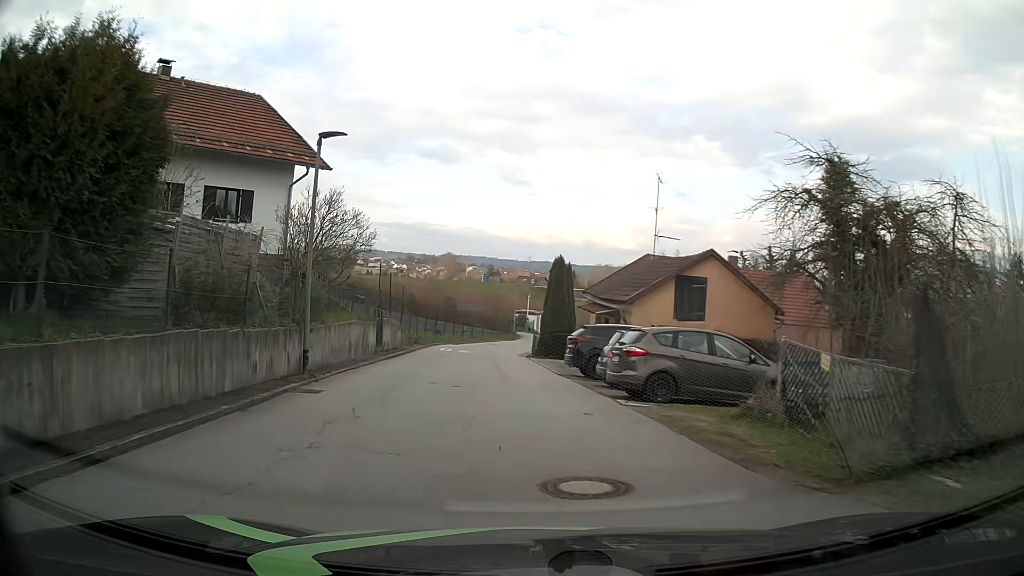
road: residential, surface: asphalt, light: Day
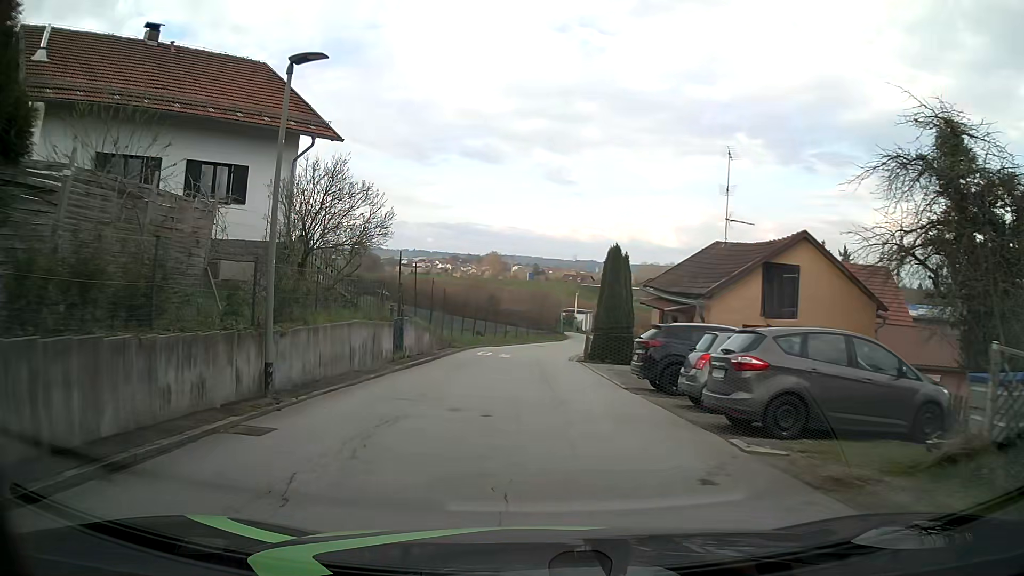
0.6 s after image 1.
(-0.1, +4.5) m; -4°
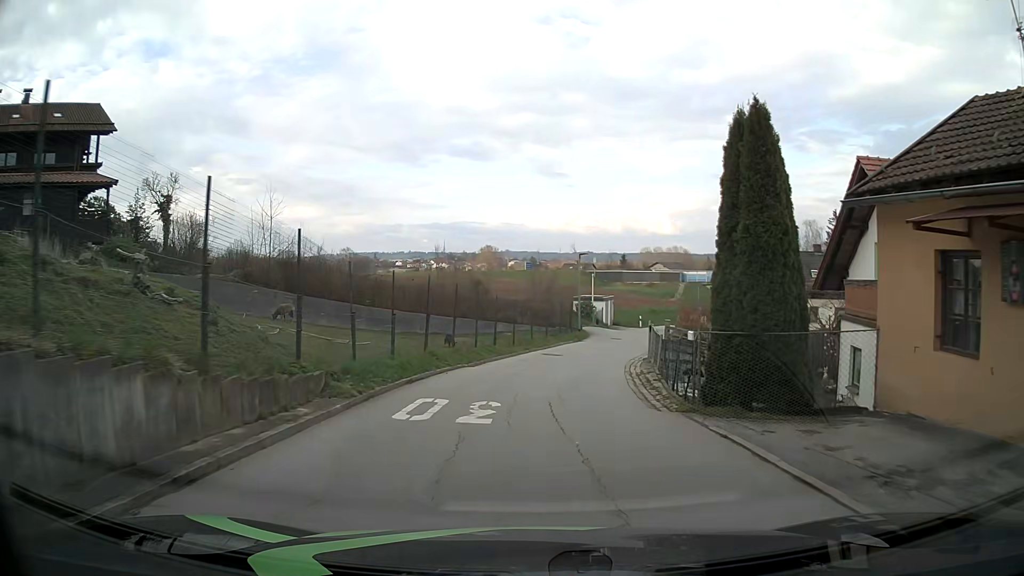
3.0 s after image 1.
(-0.4, +18.2) m; 0°
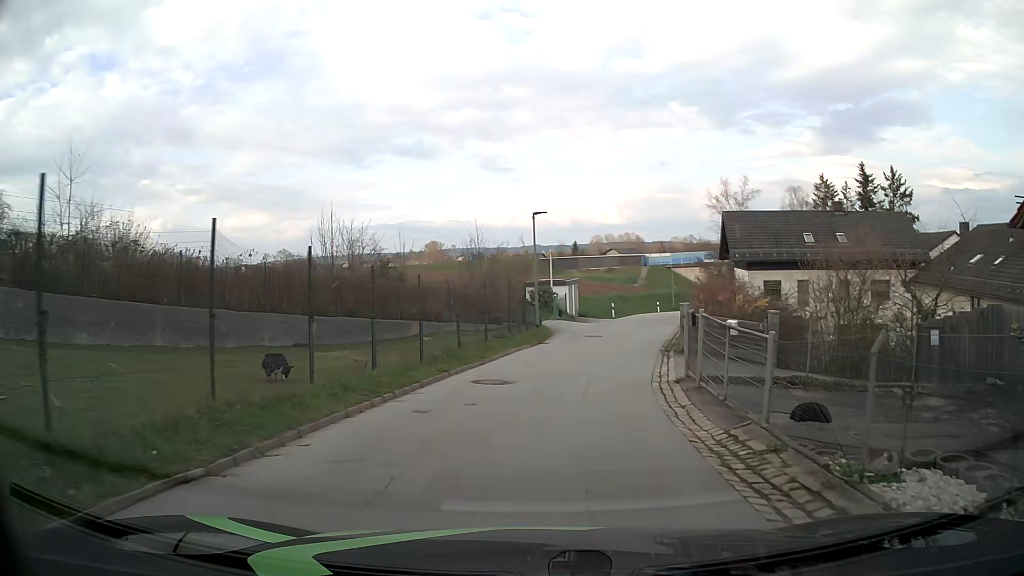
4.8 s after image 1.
(+0.5, +13.5) m; +5°
(0, +10) (+1, +20) (+4, +30) (+6, +39) (+9, +49) (+12, +59) (+15, +68) (+20, +77) (+25, +86) (+30, +94) m
